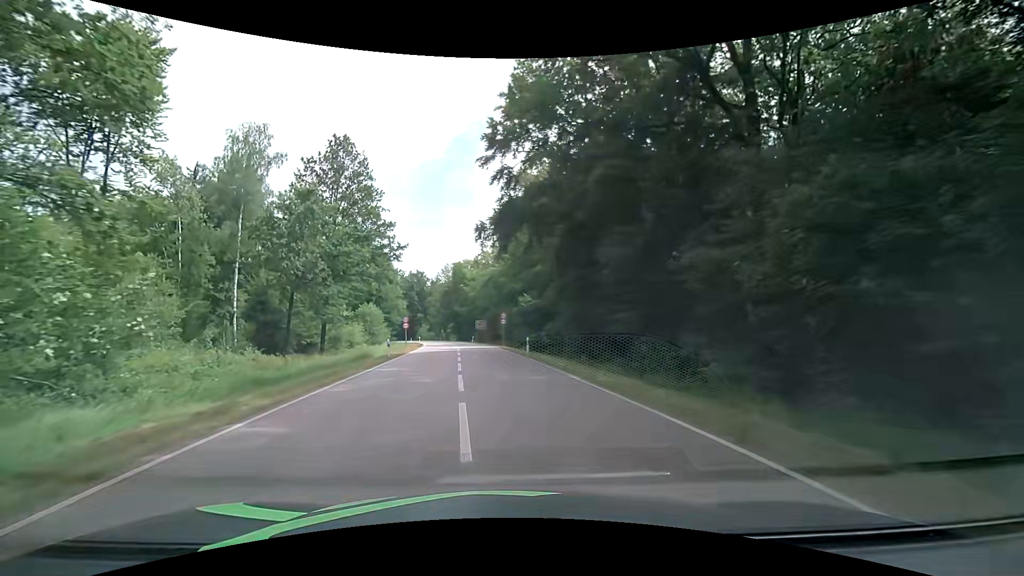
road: secondary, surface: asphalt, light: Day
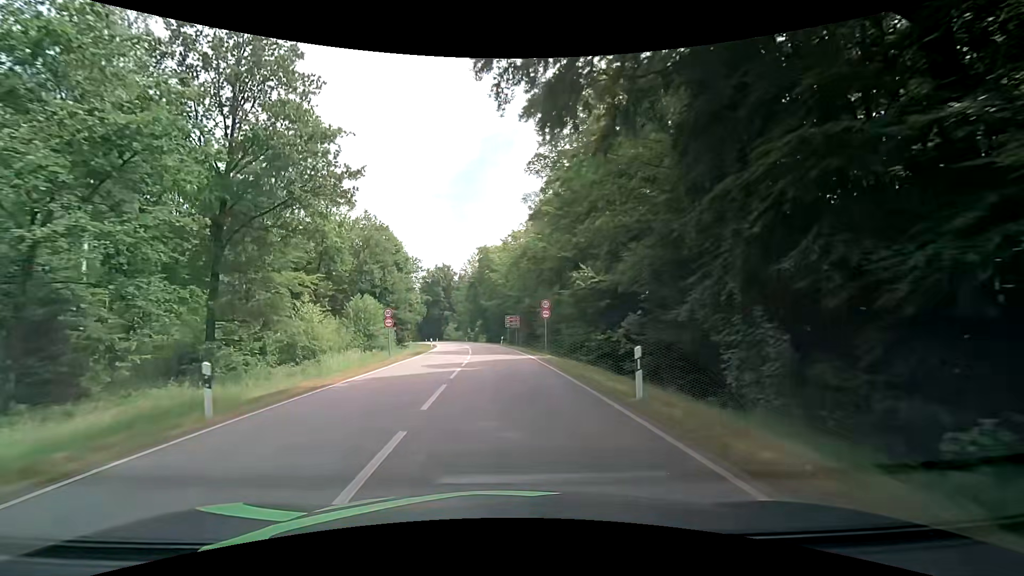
(-0.2, +20.3) m; -3°
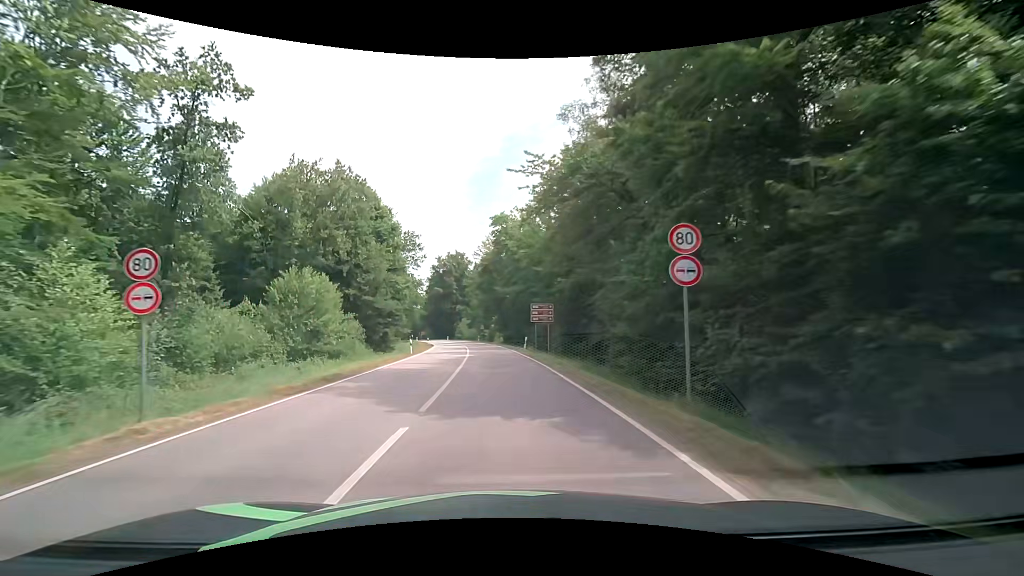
(-0.5, +23.2) m; -2°
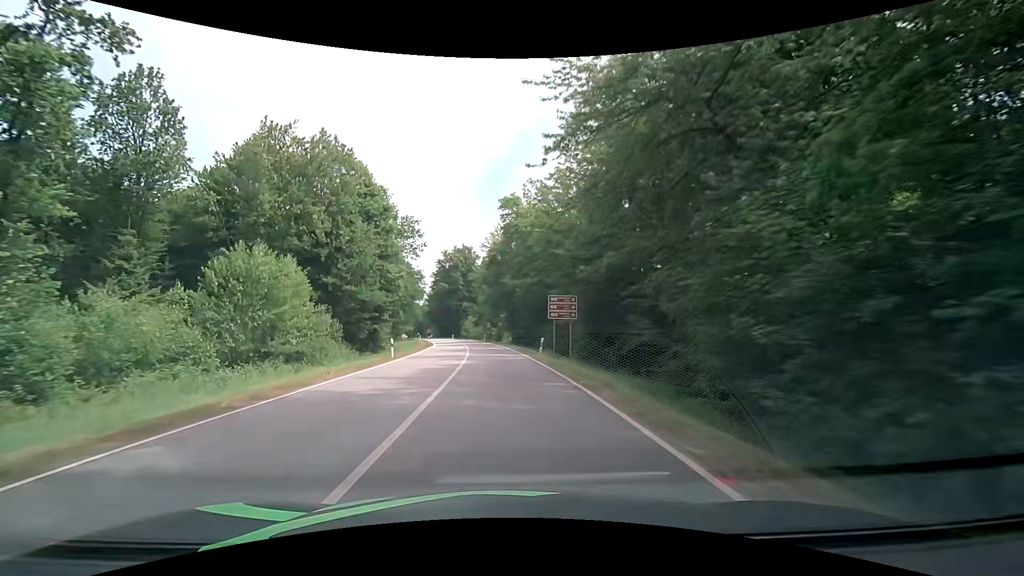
(-0.2, +8.7) m; -1°
